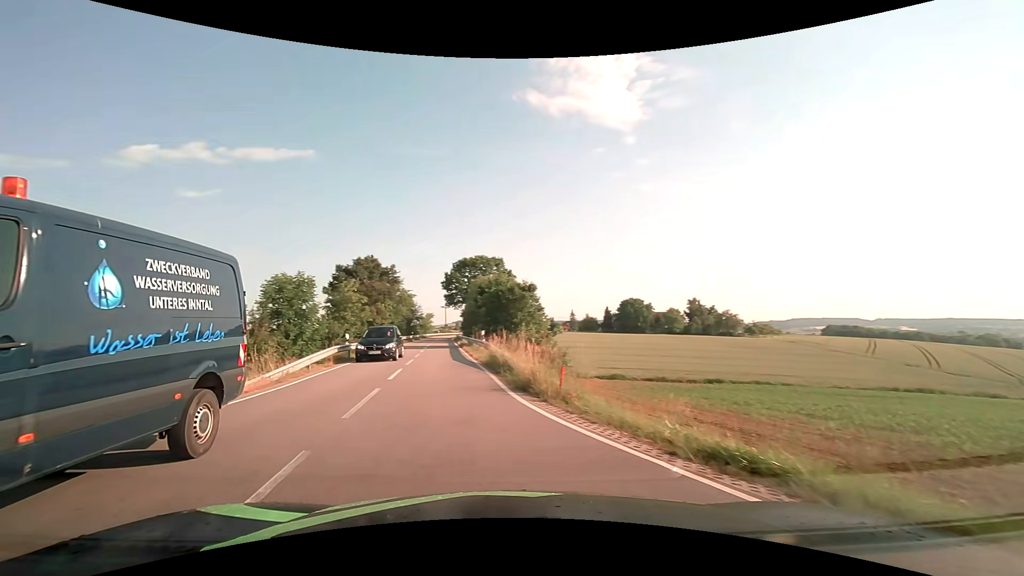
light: Day
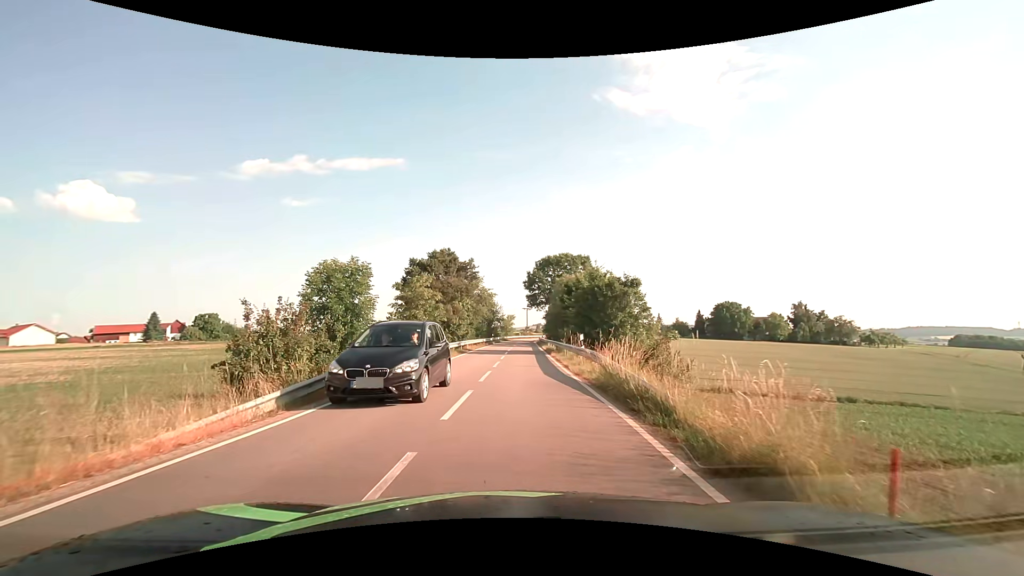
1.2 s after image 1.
(-0.8, +6.5) m; -9°
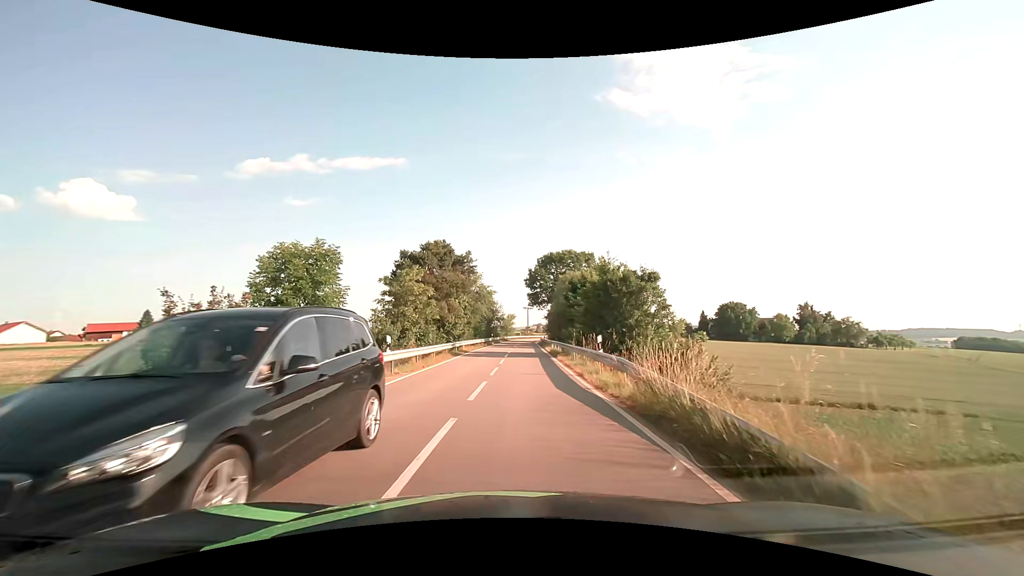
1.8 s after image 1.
(-0.1, +3.9) m; -1°
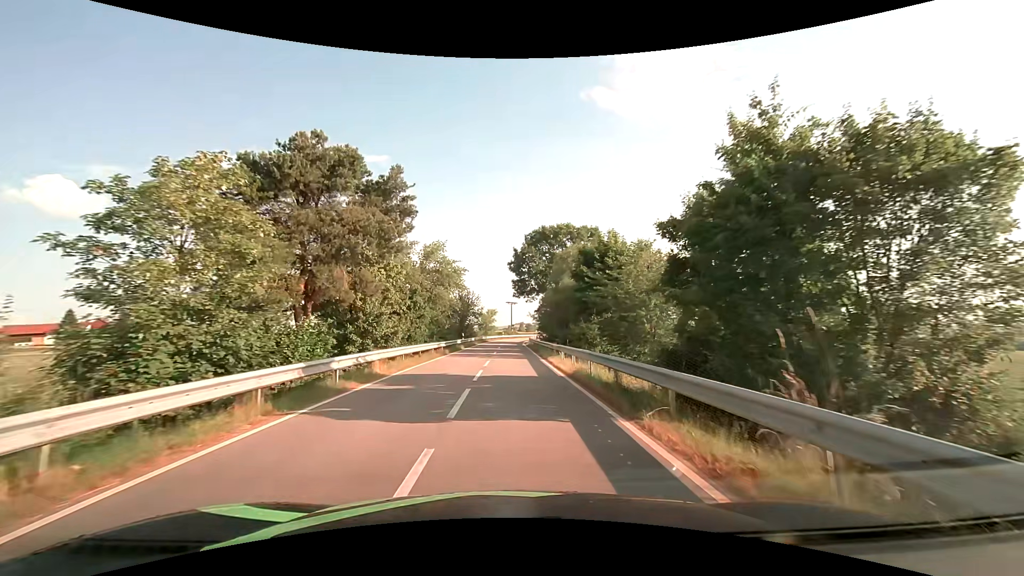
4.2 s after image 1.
(+0.5, +20.7) m; +2°
(0, +10) (0, +20) (0, +30) (0, +40) (0, +50) (+1, +60) (+1, +70) (+2, +80) (+3, +90) (+4, +100) m
